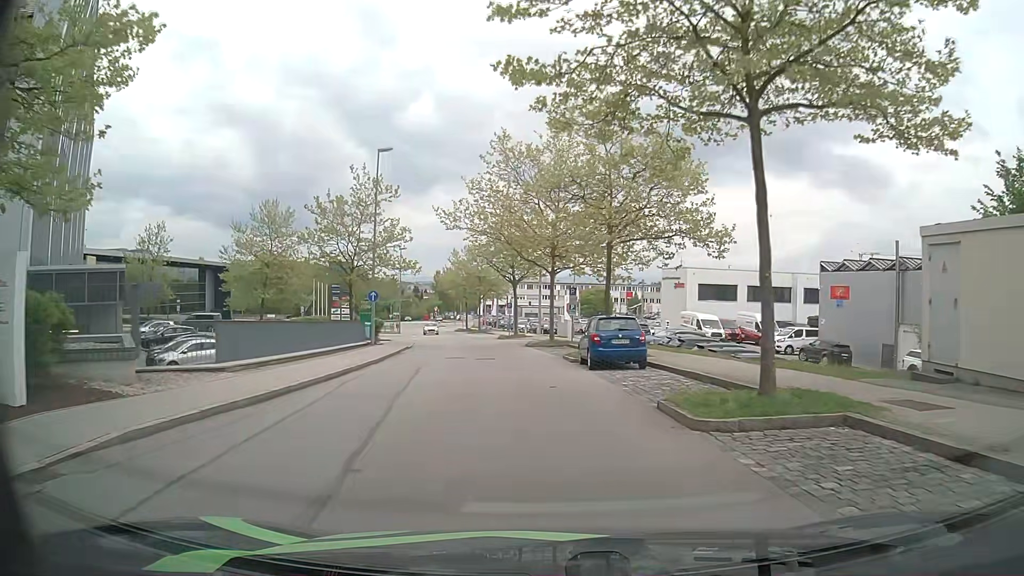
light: Day
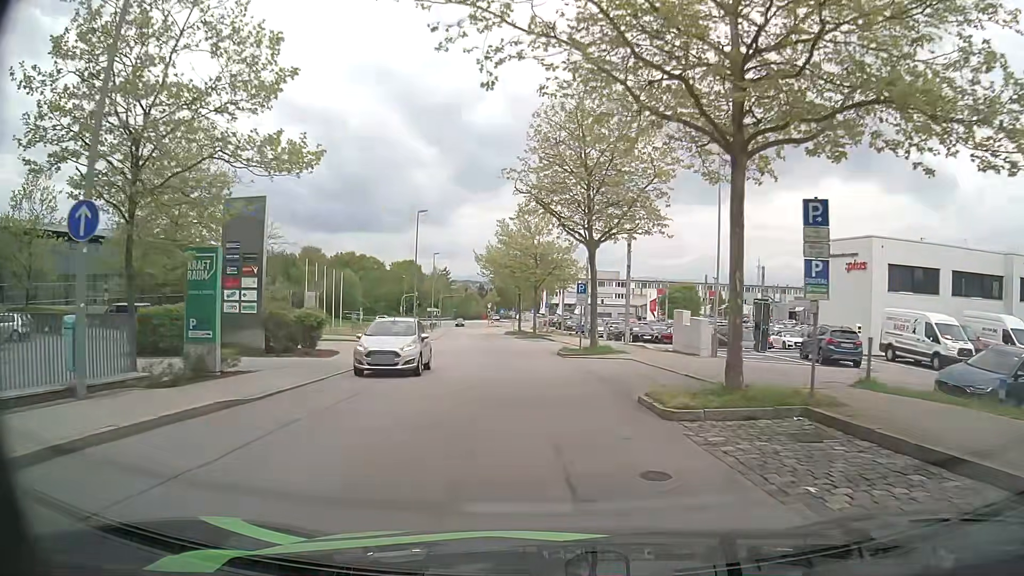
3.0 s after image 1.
(-1.4, +26.9) m; -5°
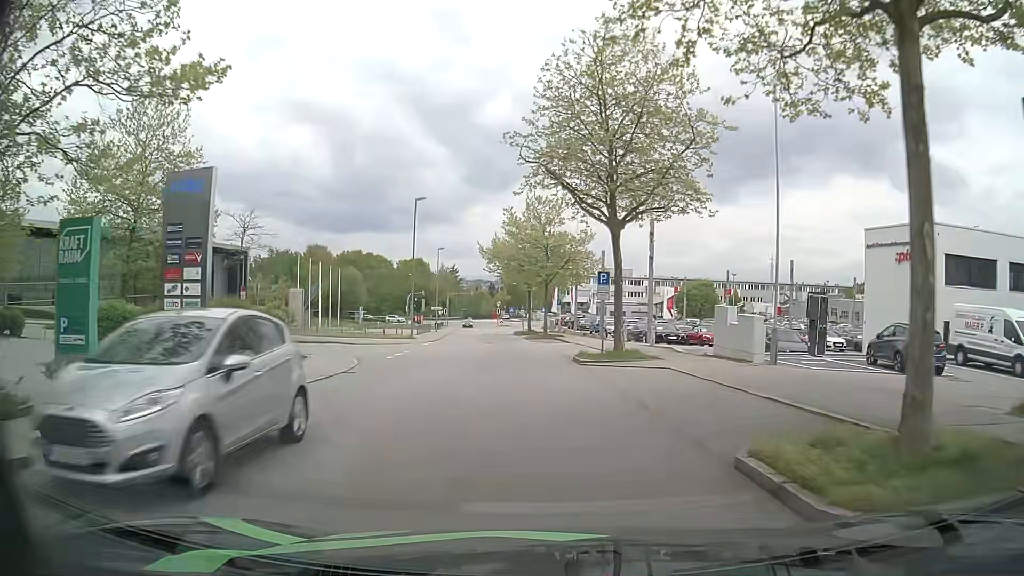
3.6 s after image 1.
(-0.1, +5.3) m; -1°
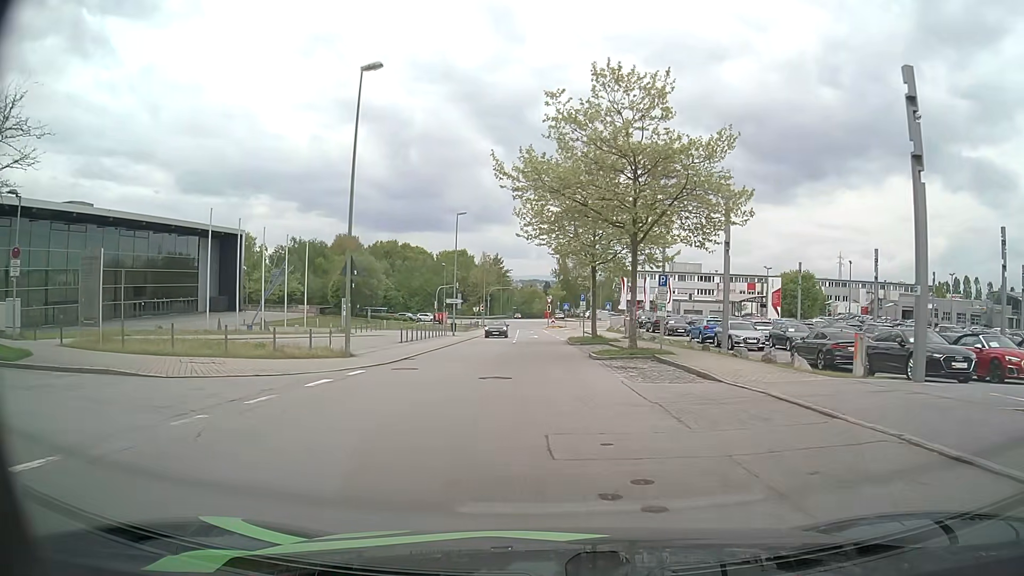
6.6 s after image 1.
(-1.2, +26.5) m; -5°
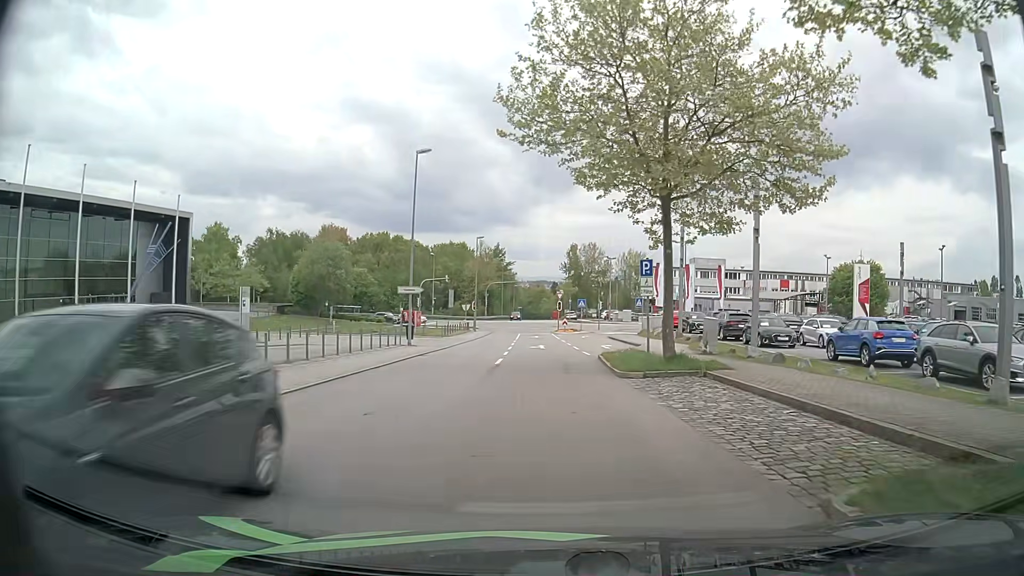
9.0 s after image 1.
(-0.3, +21.0) m; -1°
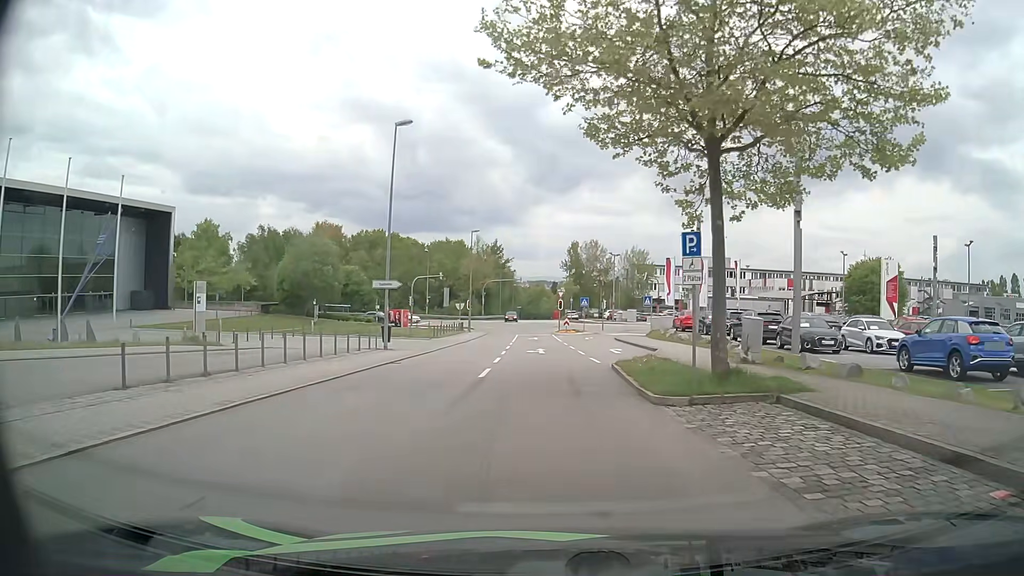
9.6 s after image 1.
(0.0, +5.2) m; 0°
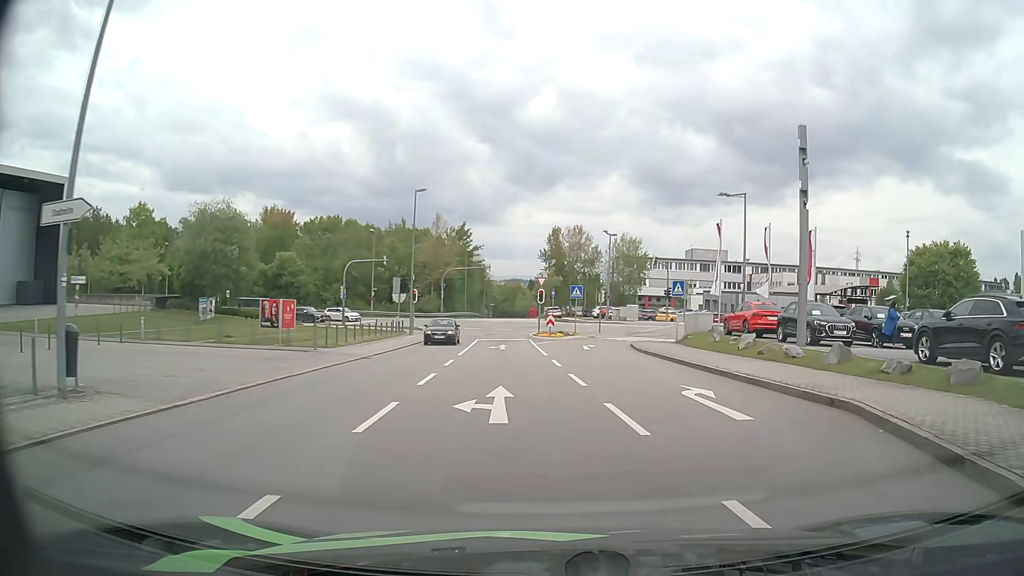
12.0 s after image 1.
(0.0, +20.5) m; +2°
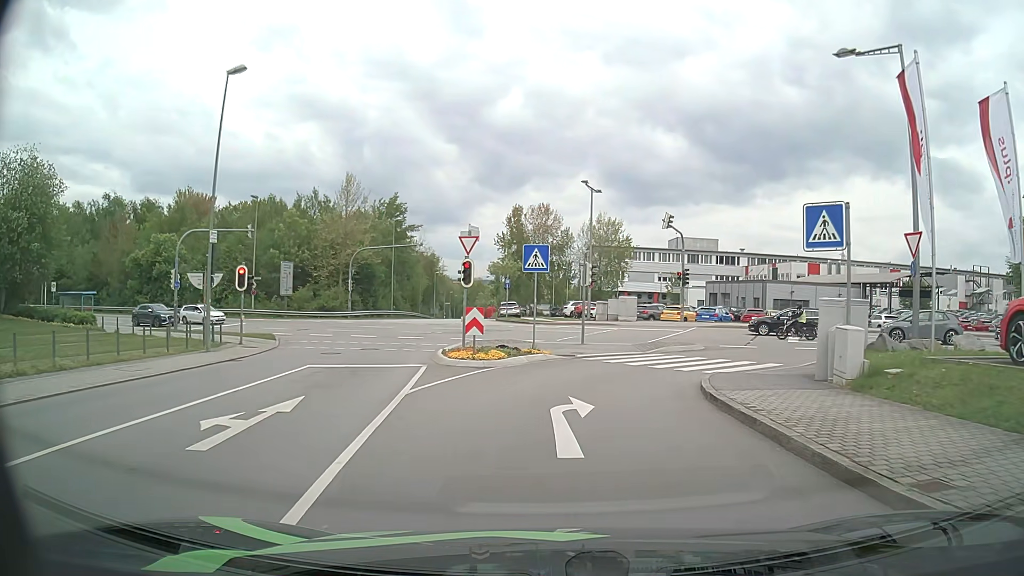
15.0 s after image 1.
(+1.1, +24.3) m; +2°
